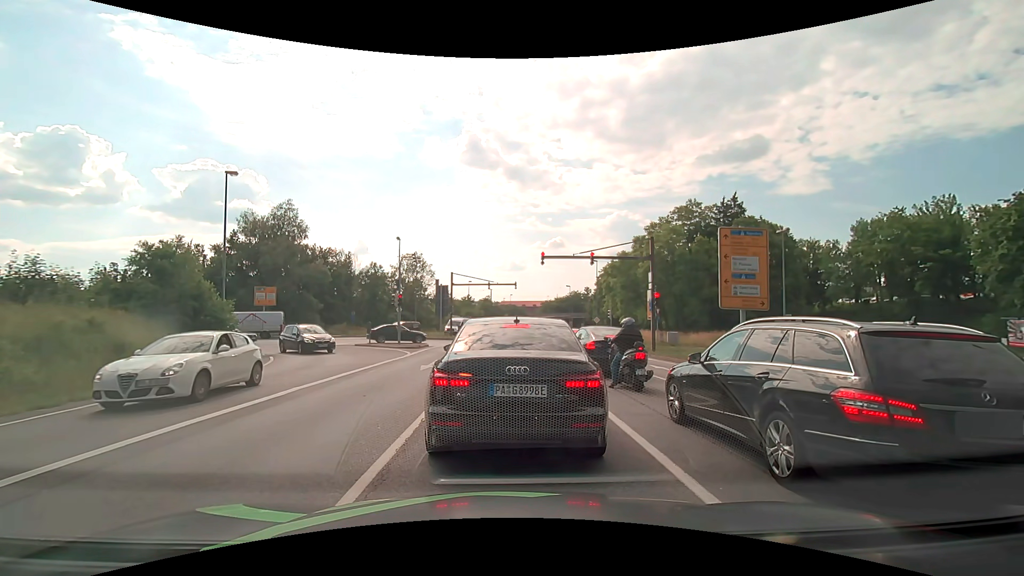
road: primary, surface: asphalt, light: Day
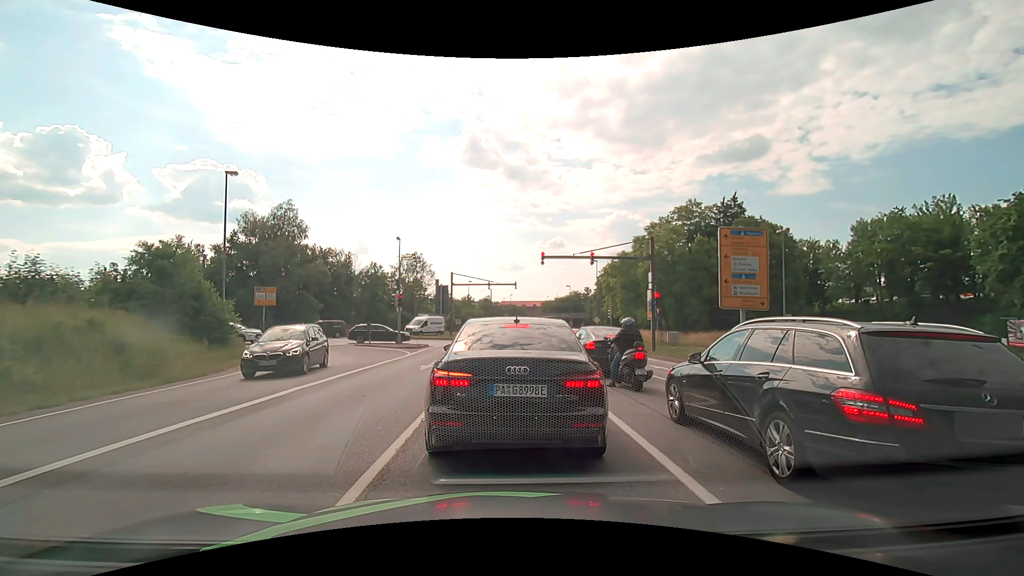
(0.0, 0.0) m; 0°
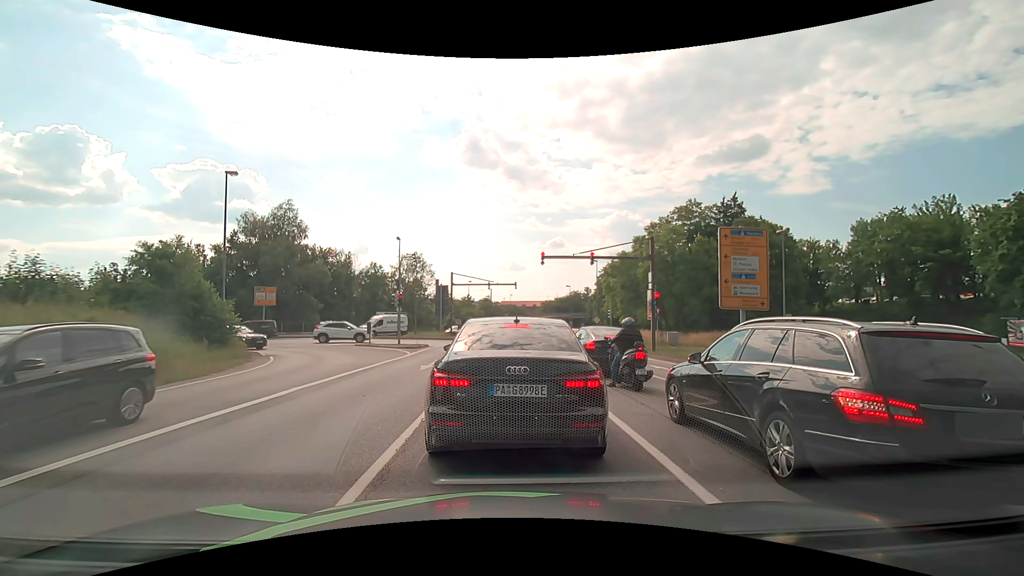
(0.0, 0.0) m; 0°
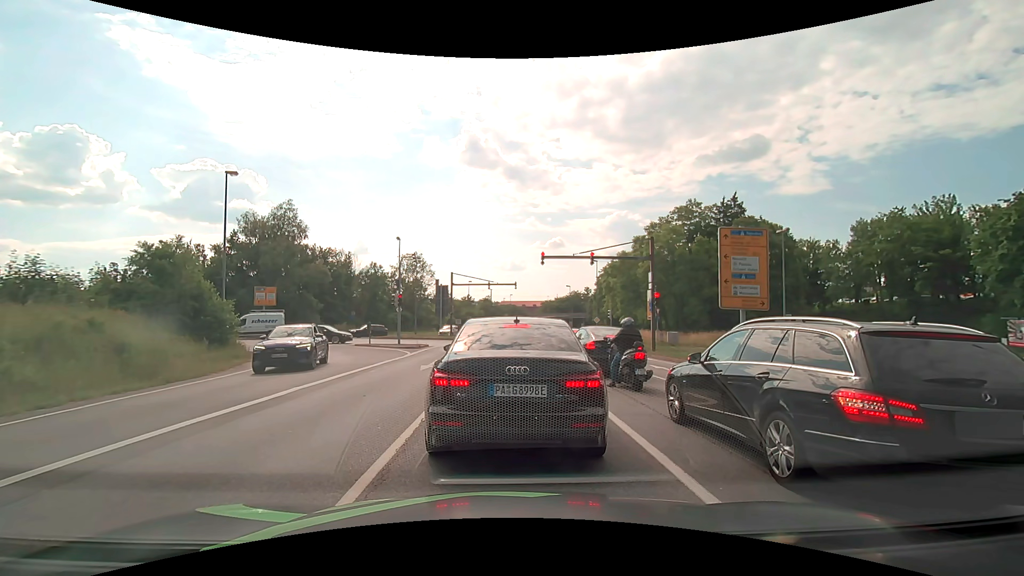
(0.0, 0.0) m; 0°
